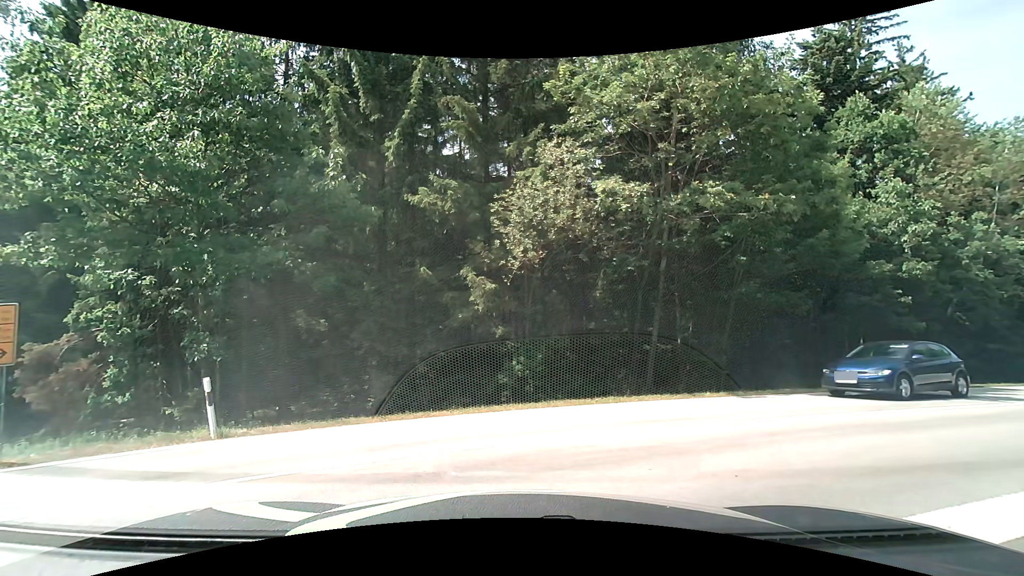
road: secondary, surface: asphalt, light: Day
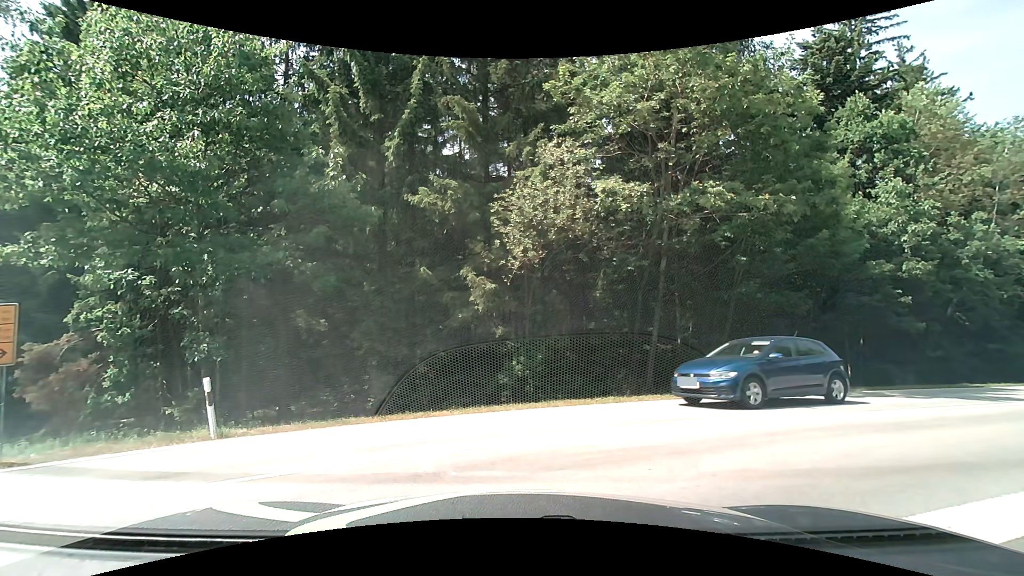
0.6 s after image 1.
(0.0, 0.0) m; 0°
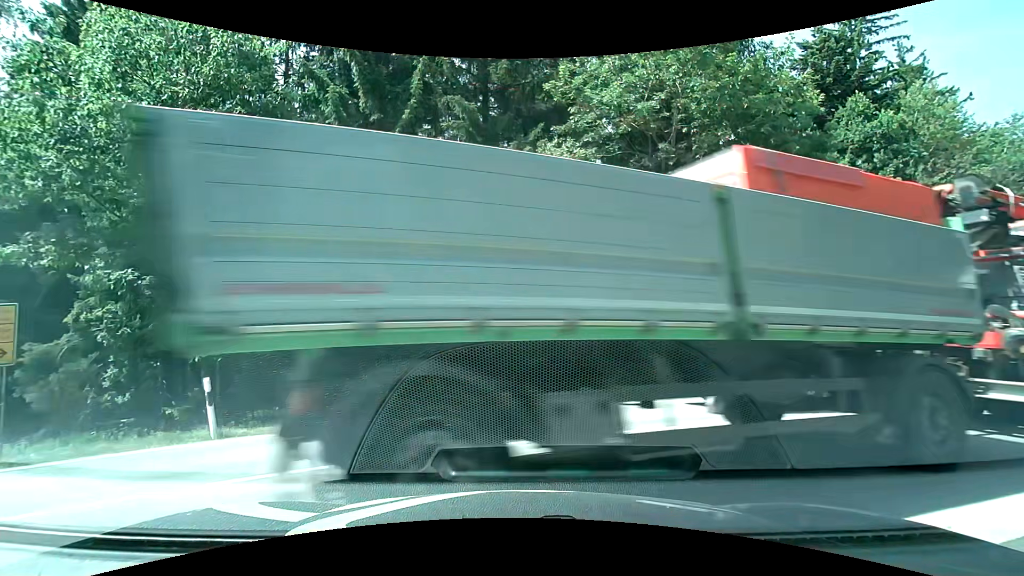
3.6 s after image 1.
(0.0, 0.0) m; 0°
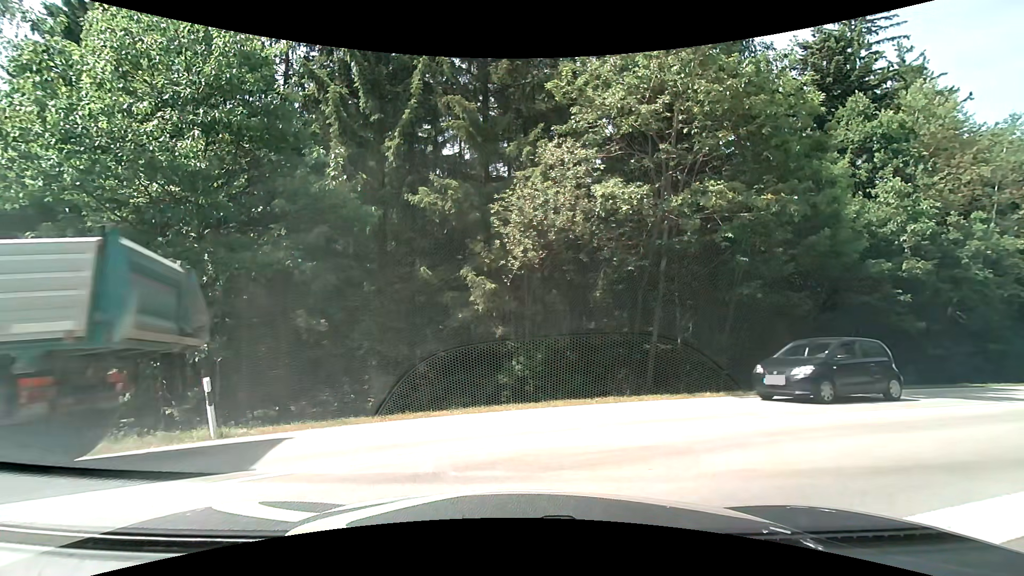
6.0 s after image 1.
(0.0, 0.0) m; 0°
